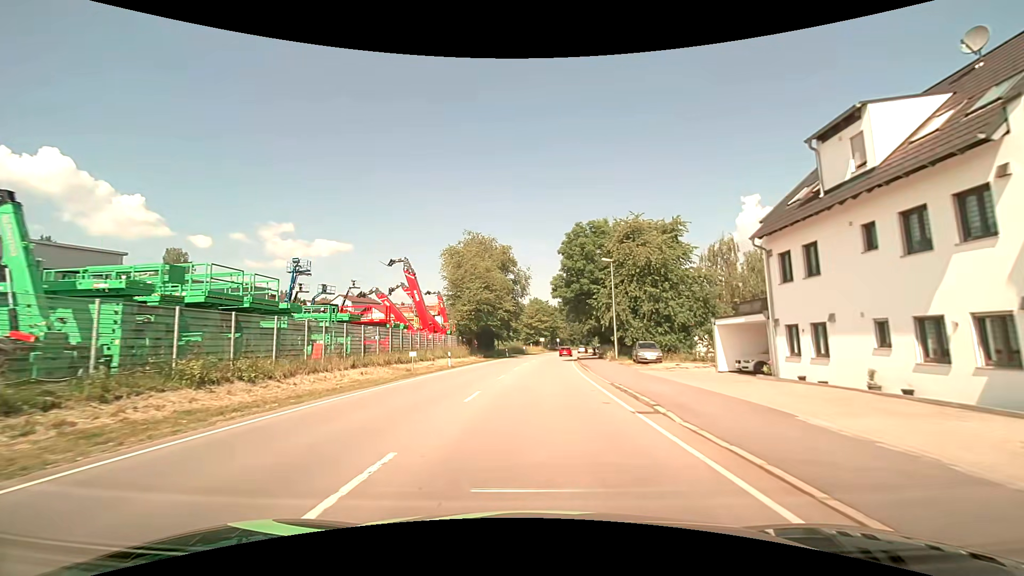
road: primary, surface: asphalt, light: Day
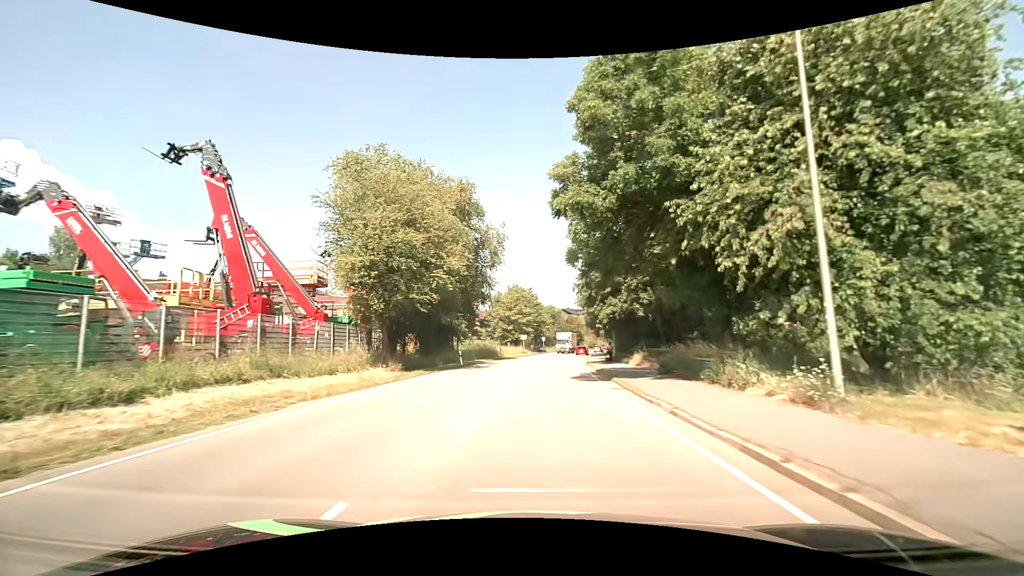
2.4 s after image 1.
(+0.4, +29.3) m; +2°
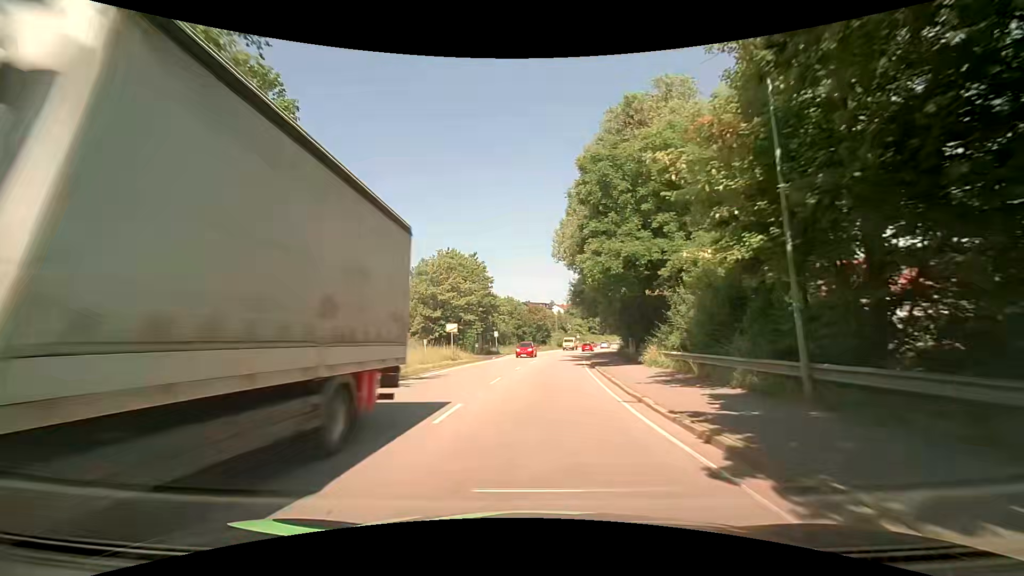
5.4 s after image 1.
(+1.6, +37.7) m; +6°
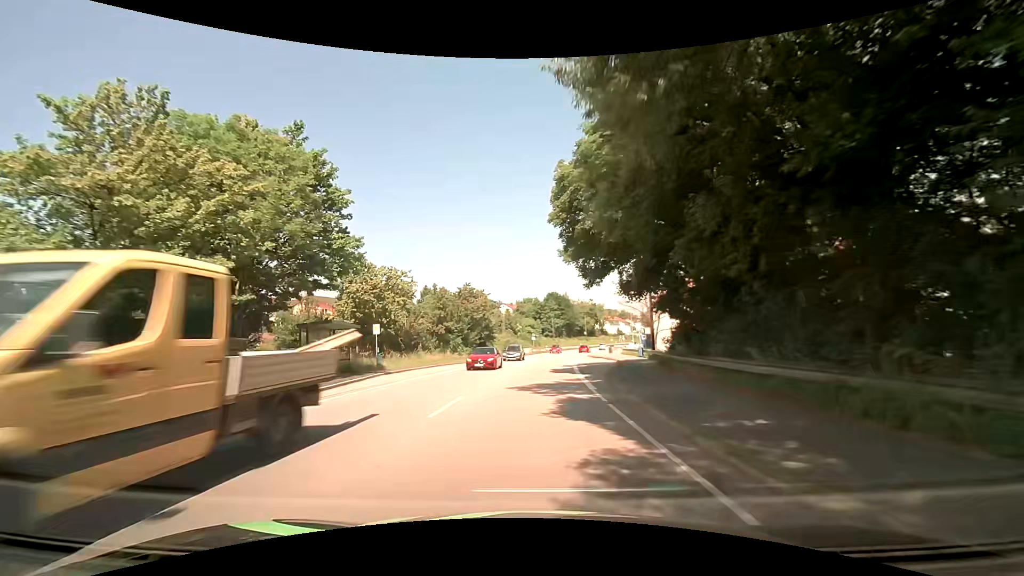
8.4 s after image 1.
(+1.2, +37.9) m; +4°
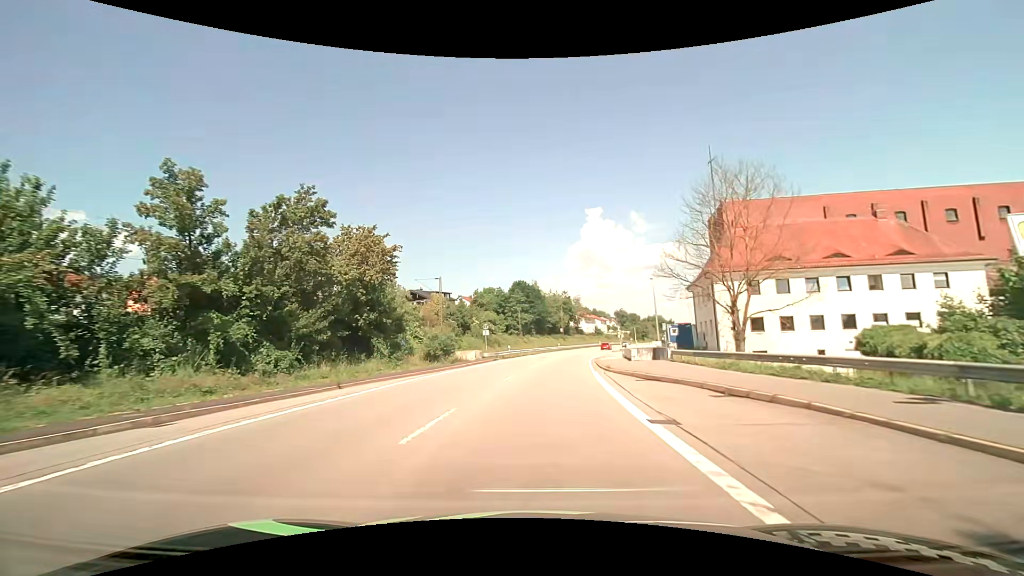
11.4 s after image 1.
(+1.8, +38.7) m; +5°
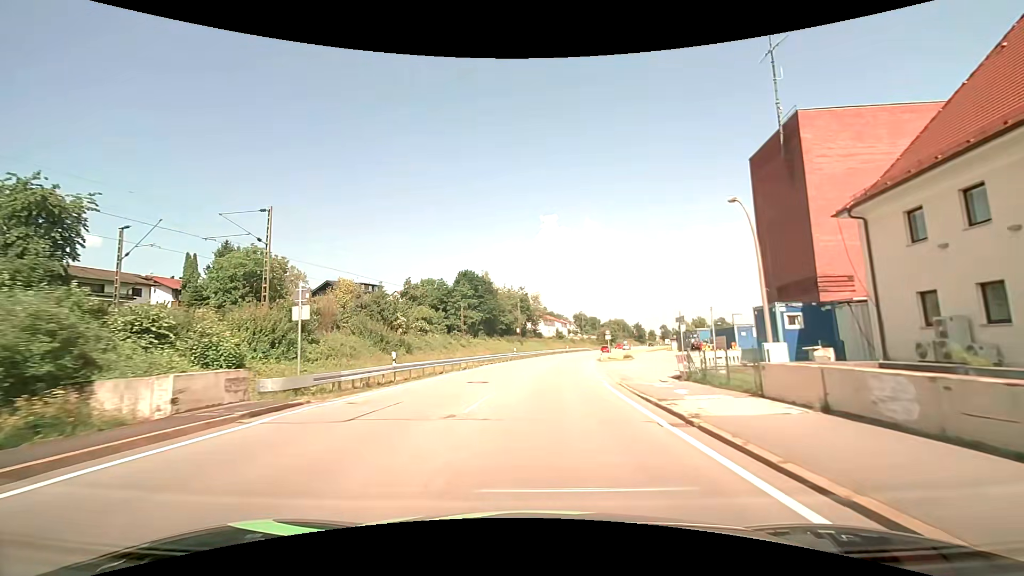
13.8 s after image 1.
(+1.2, +32.4) m; +5°
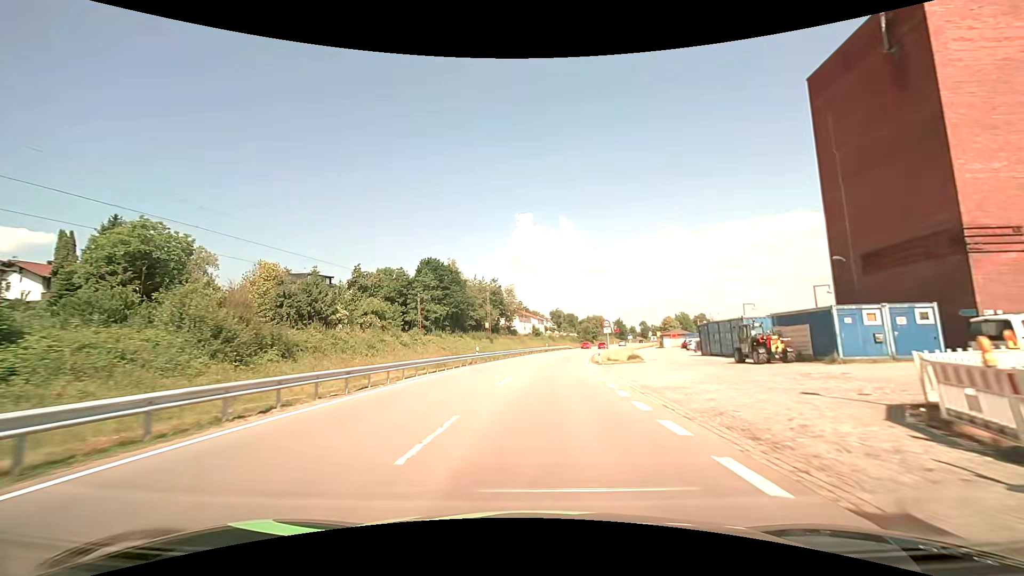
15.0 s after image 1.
(+0.4, +16.7) m; +3°
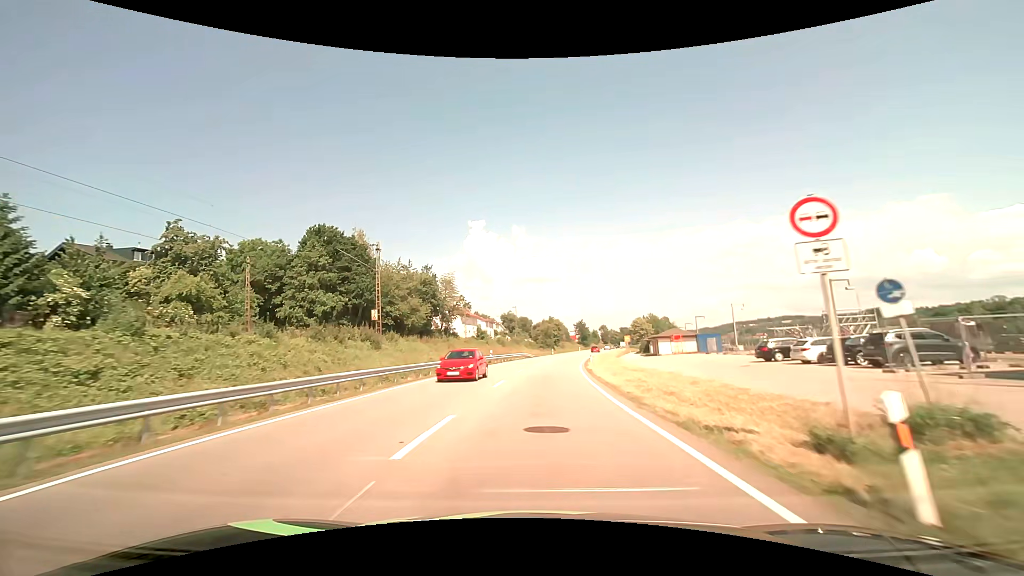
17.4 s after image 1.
(+1.4, +35.5) m; +5°
(0, +10) (0, +20) (+1, +30) (+2, +40) (+3, +50) (+4, +60) (+6, +70) (+7, +80) (+9, +89) (+11, +99) m
